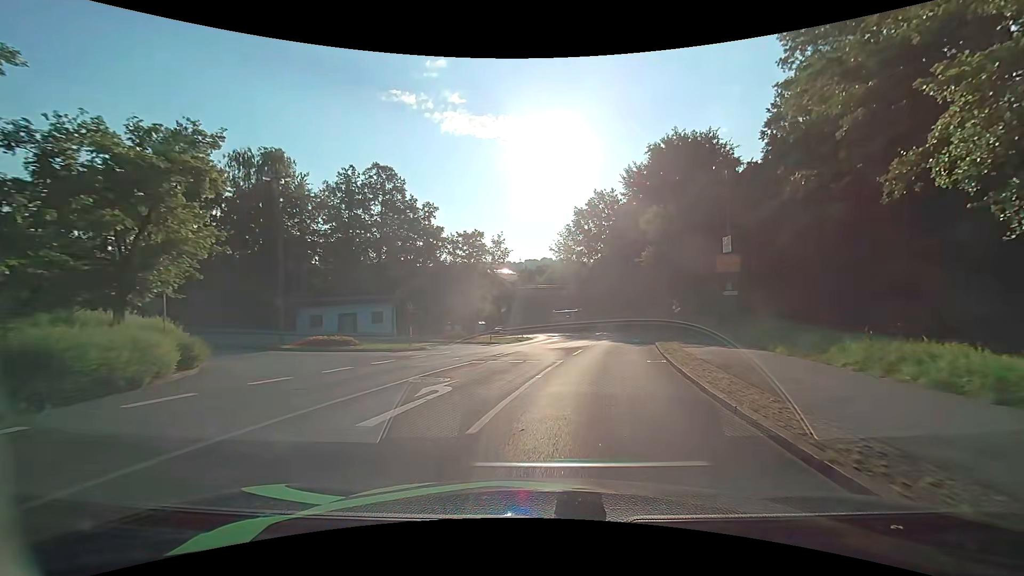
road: unclassified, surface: asphalt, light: Day
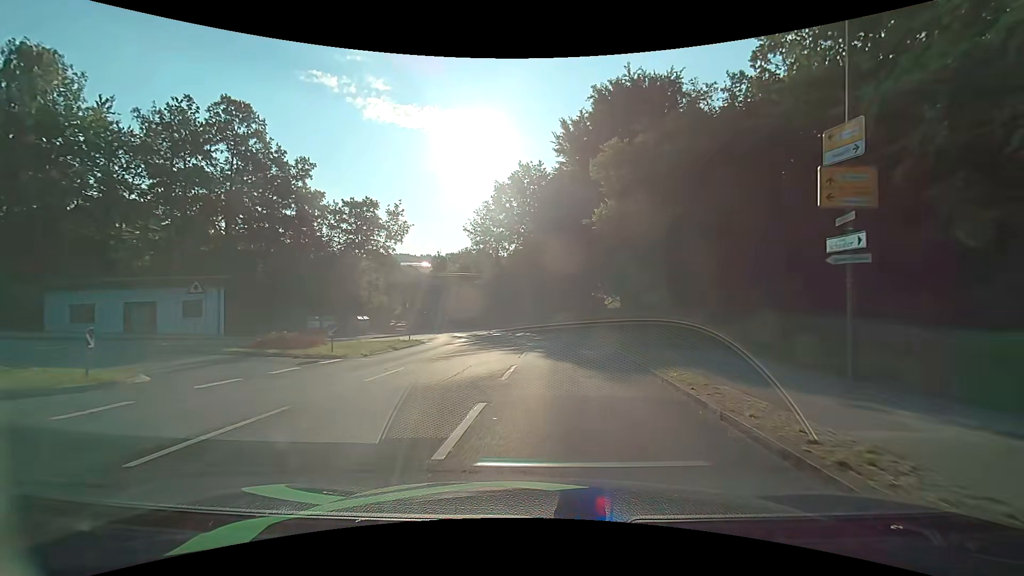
(+1.5, +14.7) m; +10°
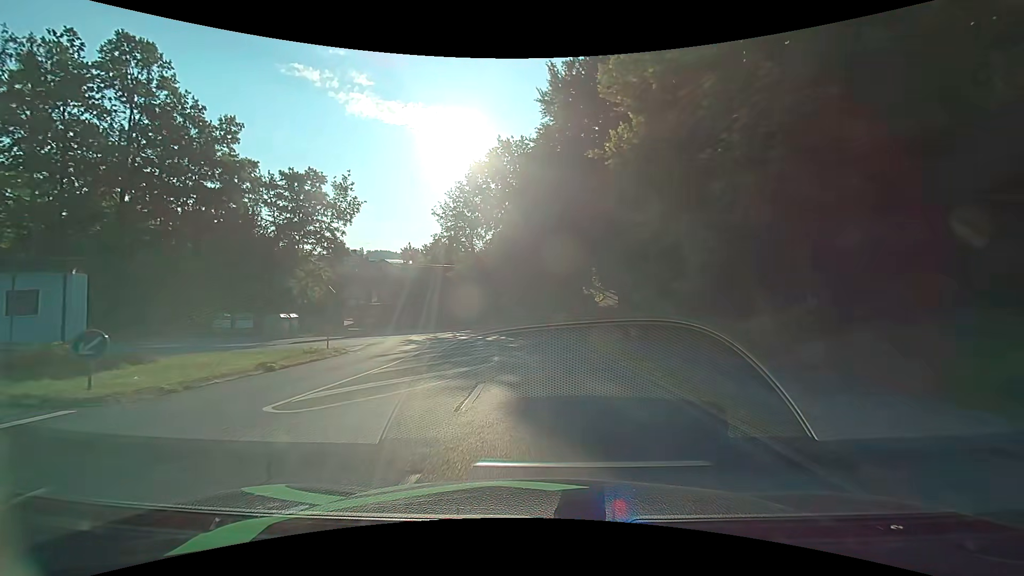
(+0.2, +9.6) m; +2°
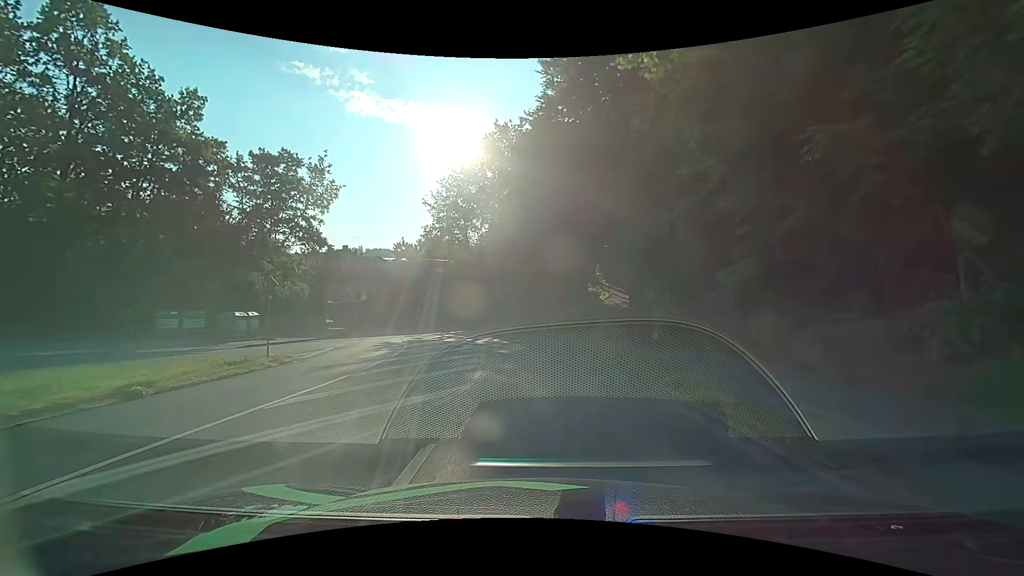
(0.0, +4.8) m; 0°
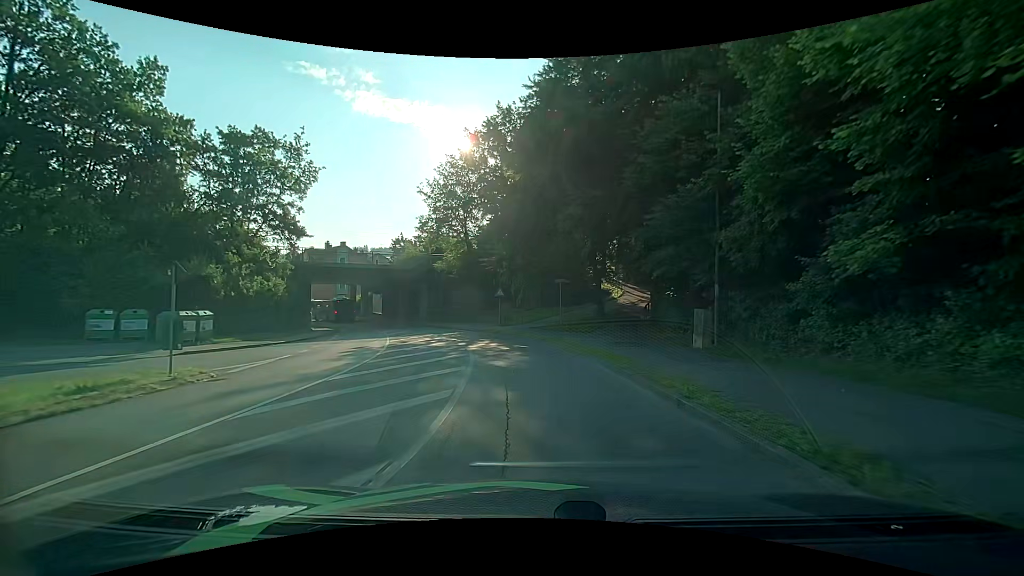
(0.0, +4.9) m; -1°
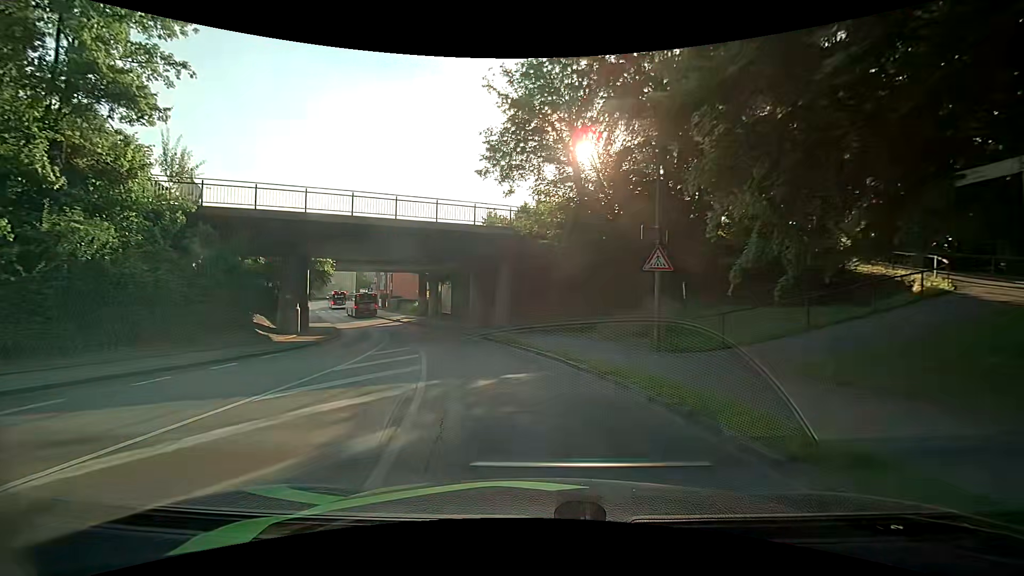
(-2.2, +24.6) m; -14°
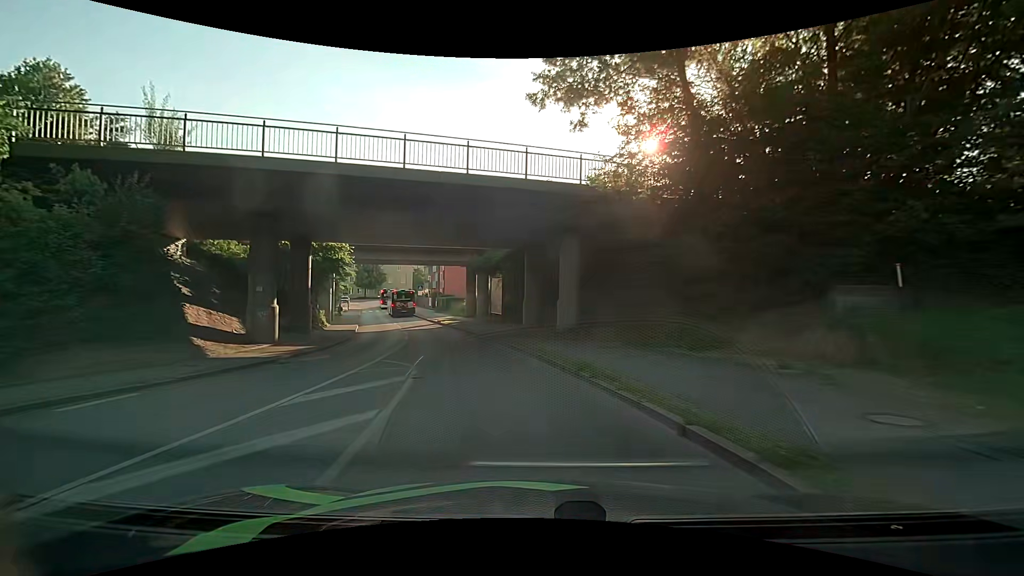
(-0.4, +9.5) m; -6°
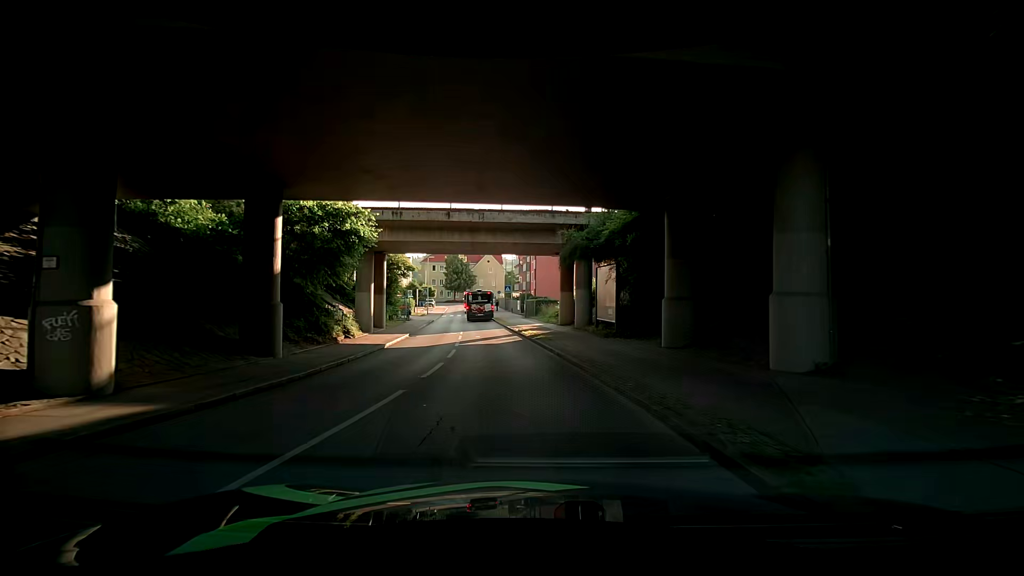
(-1.2, +12.5) m; -12°
